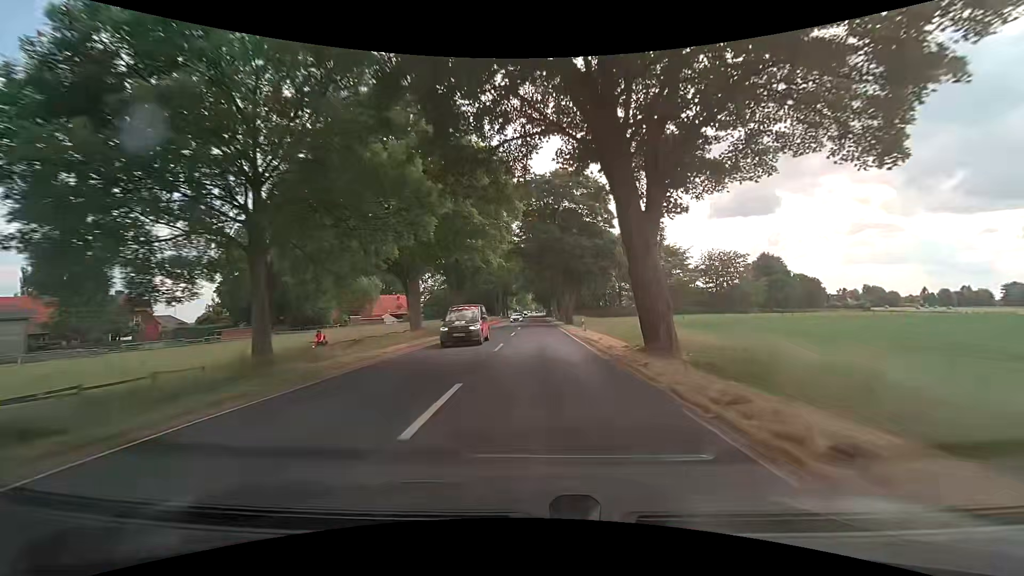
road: secondary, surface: asphalt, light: Day
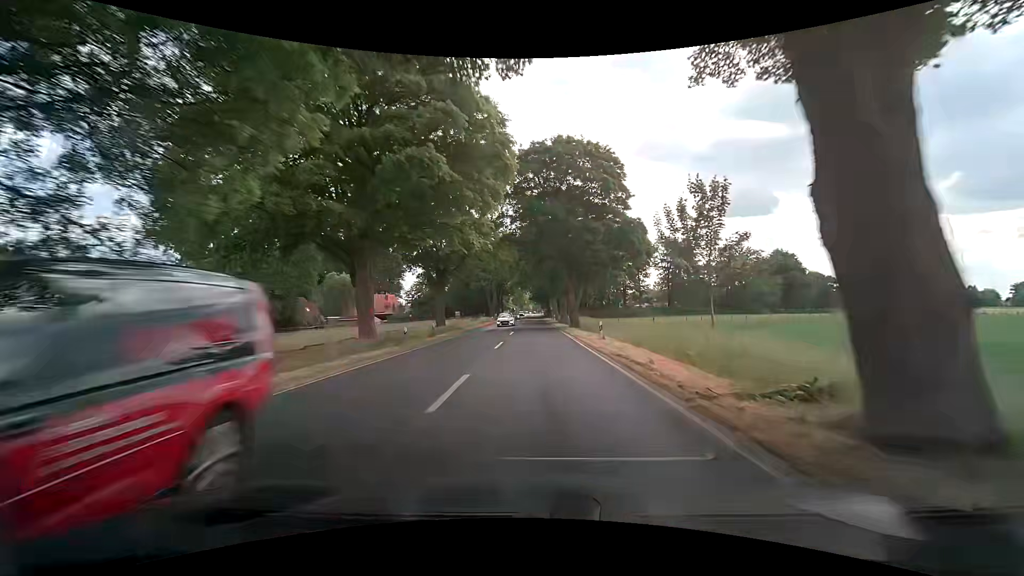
(0.0, +10.6) m; +1°
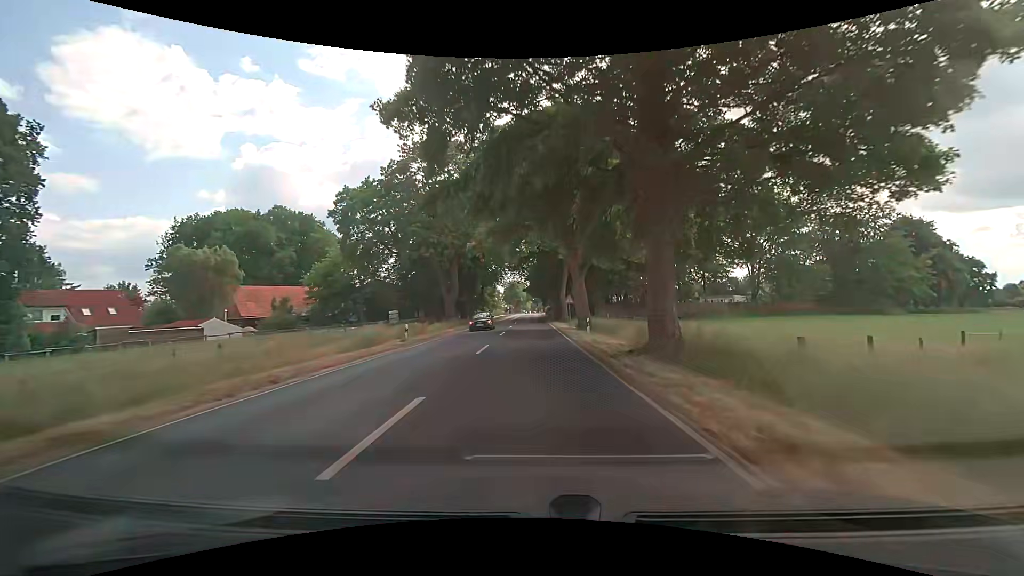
(-0.1, +51.2) m; 0°
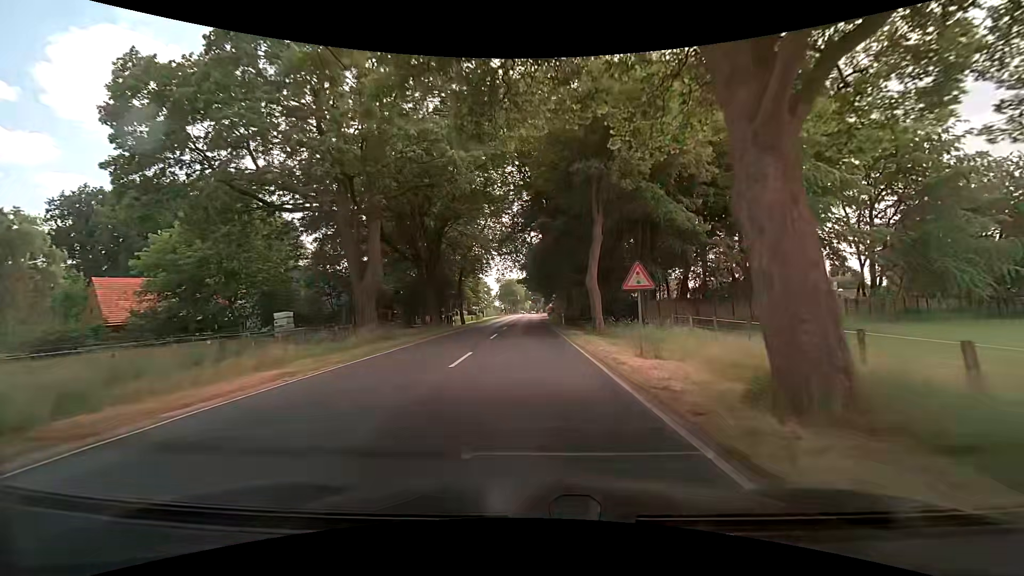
(-0.1, +27.9) m; 0°
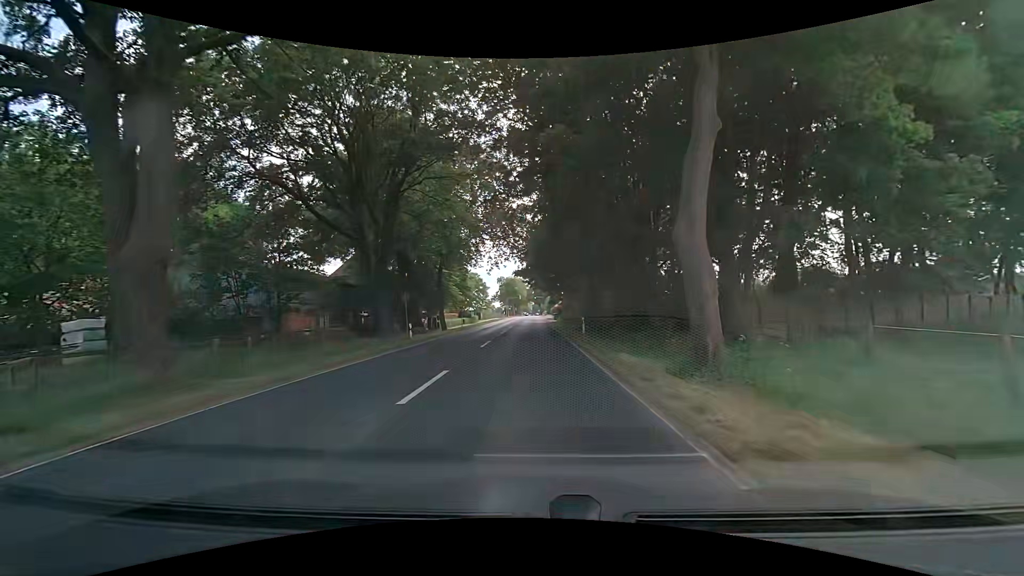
(0.0, +16.3) m; 0°
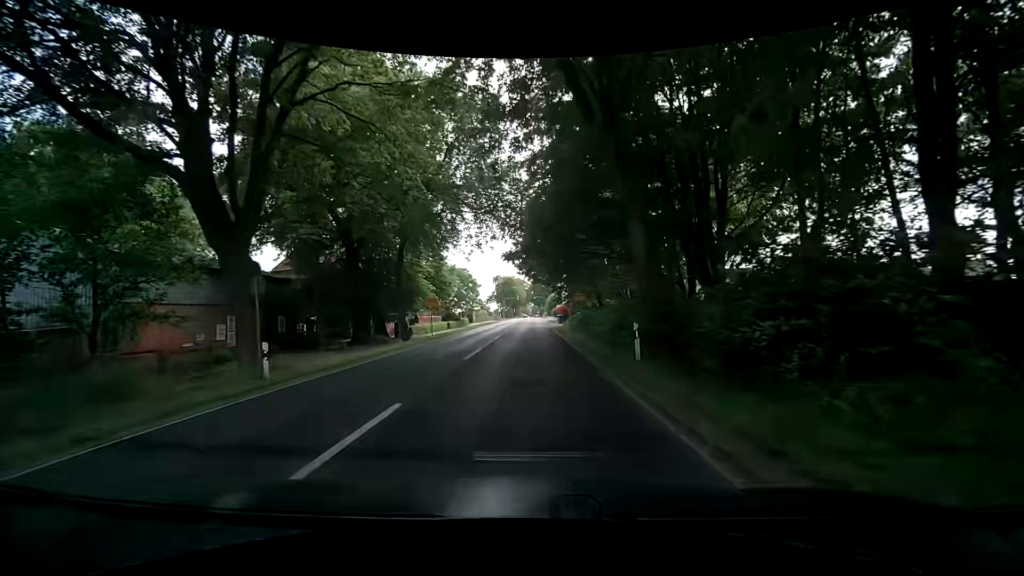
(-0.1, +15.2) m; -1°
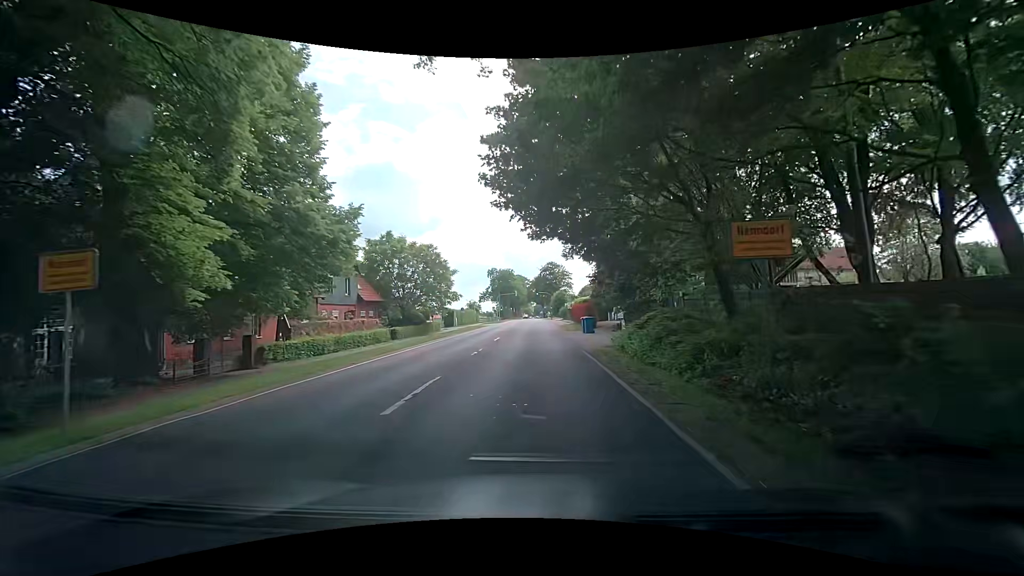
(+0.3, +29.7) m; 0°
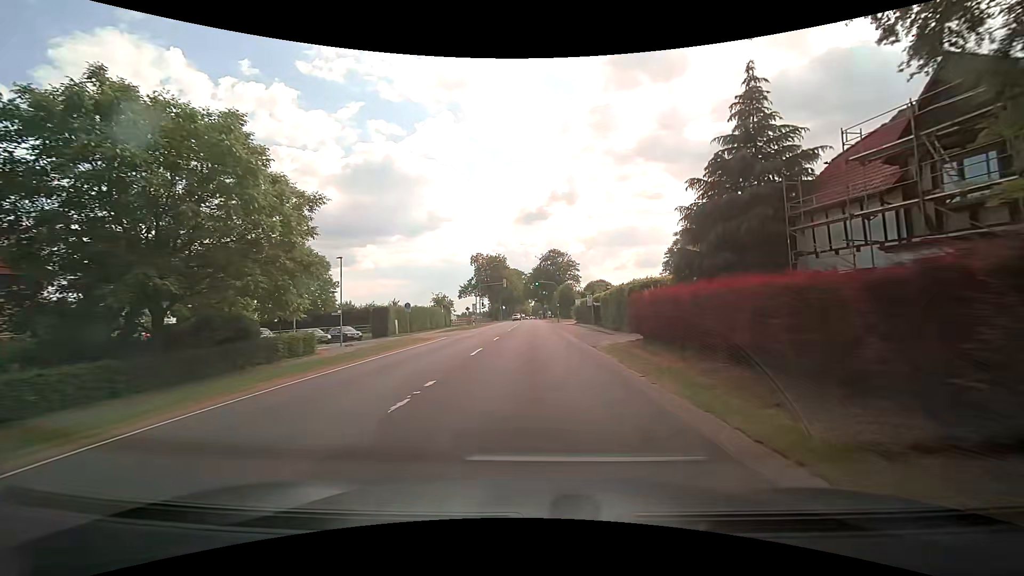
(-0.1, +36.3) m; -1°
(0, +10) (0, +20) (+1, +30) (+1, +40) (+1, +50) (+2, +60) (+2, +70) (+2, +80) (+2, +90) (+2, +100) m
